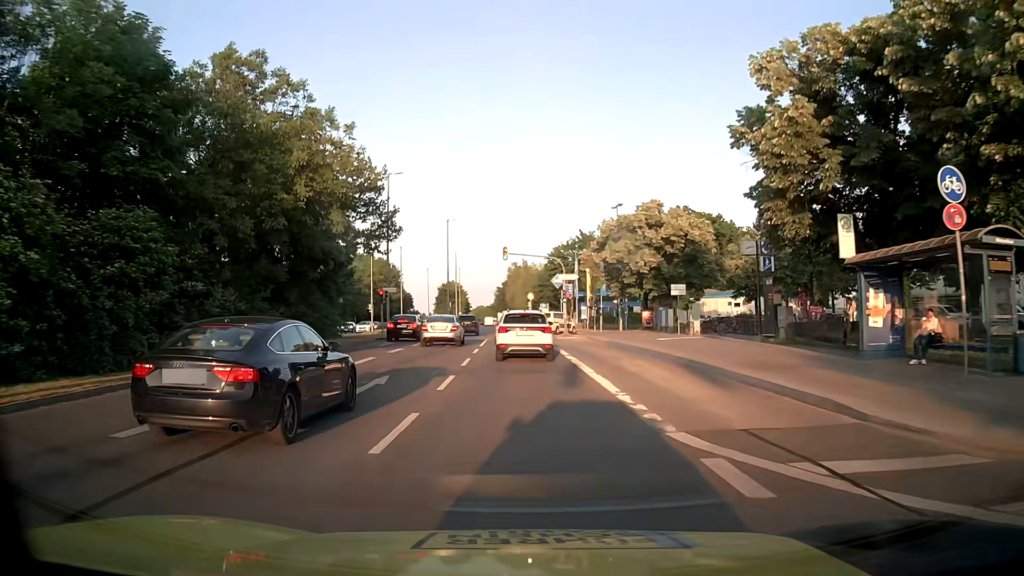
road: secondary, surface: asphalt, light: Day
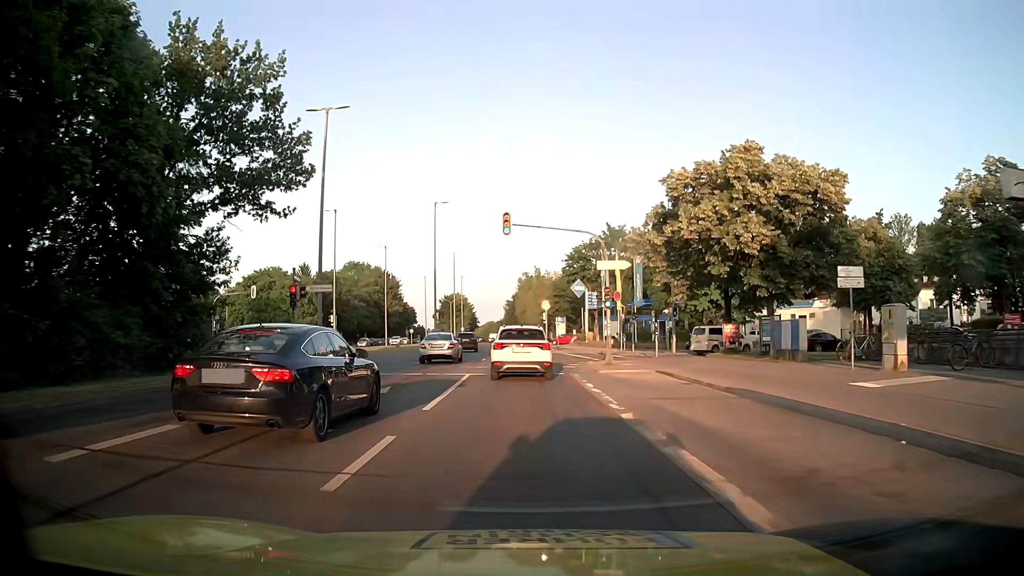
(-0.4, +19.6) m; -1°
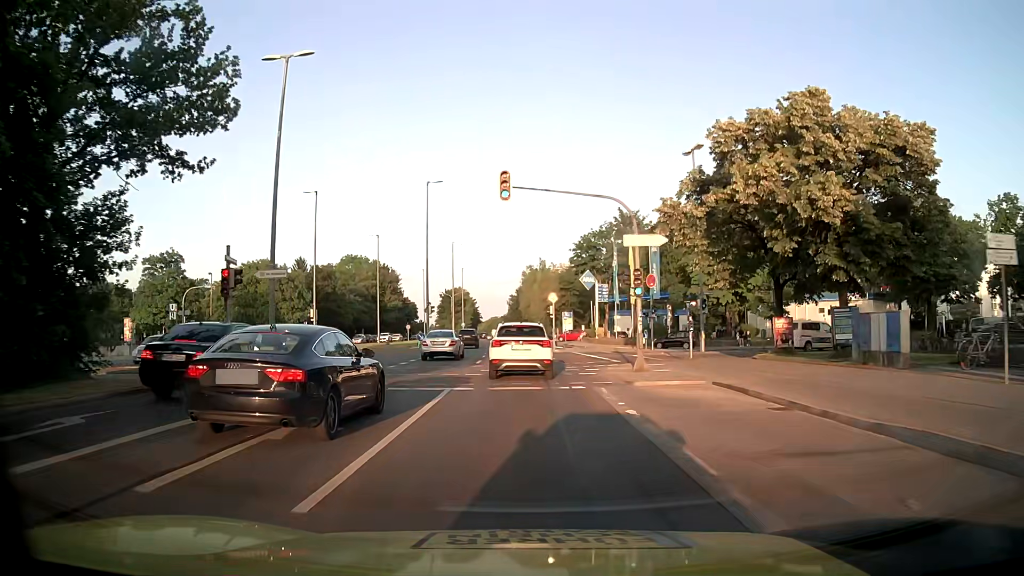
(0.0, +6.7) m; 0°
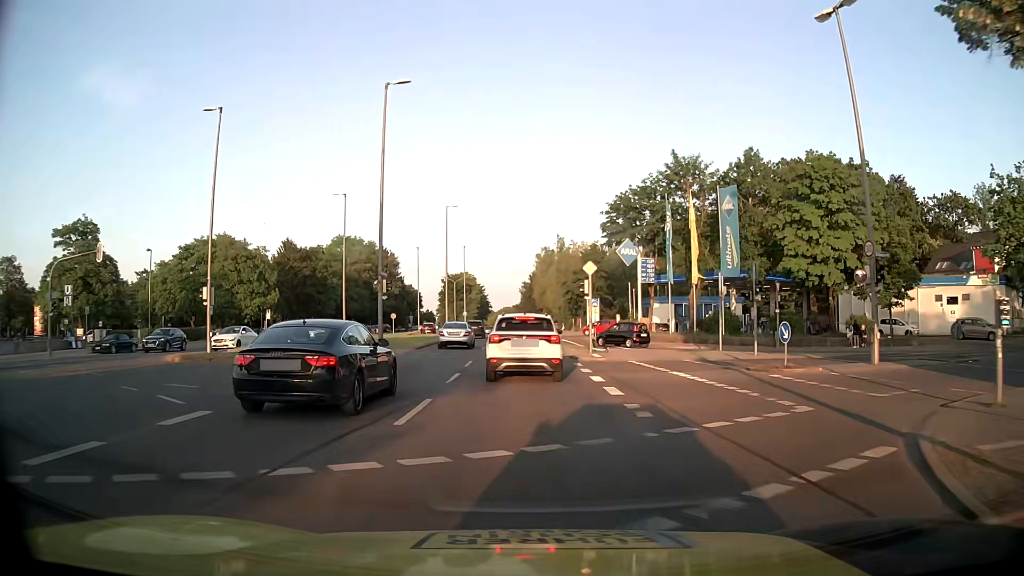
(-0.2, +19.8) m; -1°
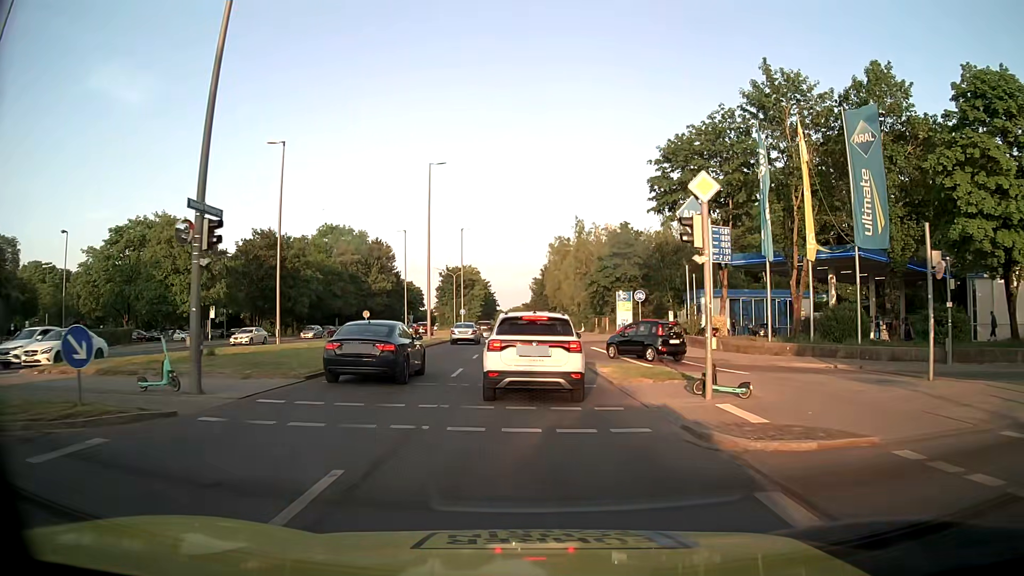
(-0.2, +17.9) m; -1°
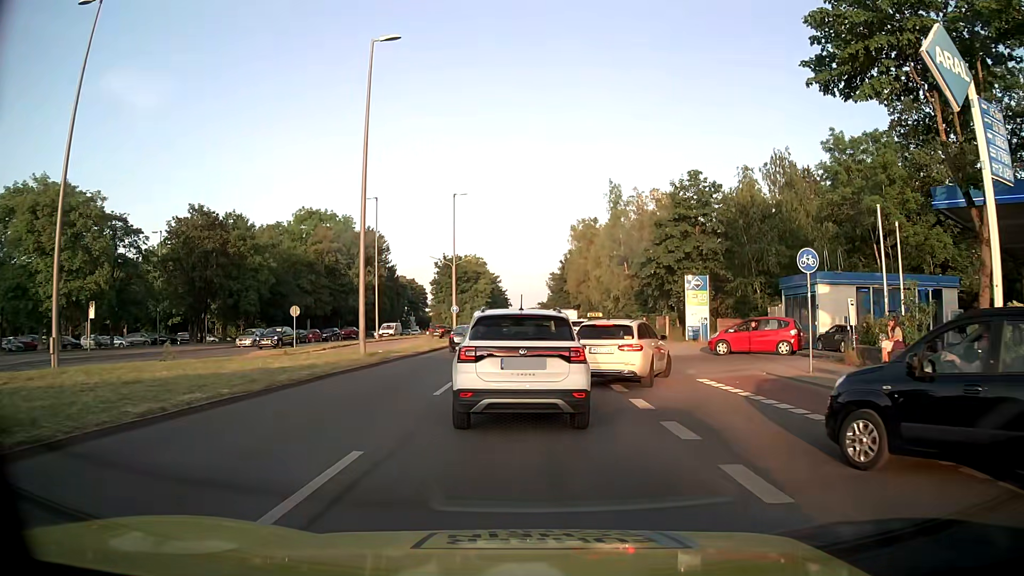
(-0.2, +22.0) m; -1°
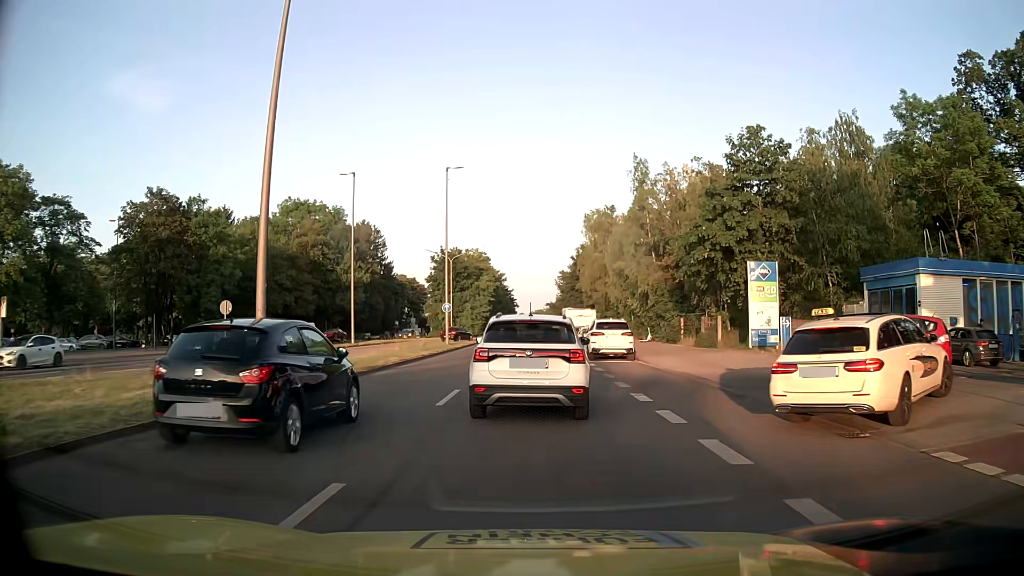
(-0.1, +10.5) m; -1°
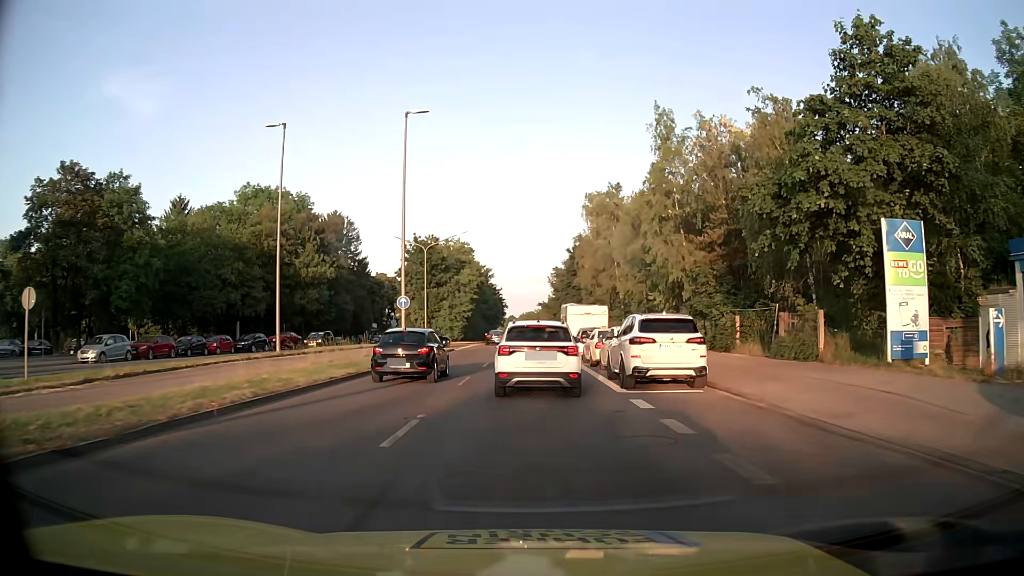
(+0.1, +13.2) m; +1°
(0, +10) (0, +20) (0, +30) (0, +40) (0, +50) (0, +60) (0, +70) (0, +80) (0, +90) (0, +100) m
